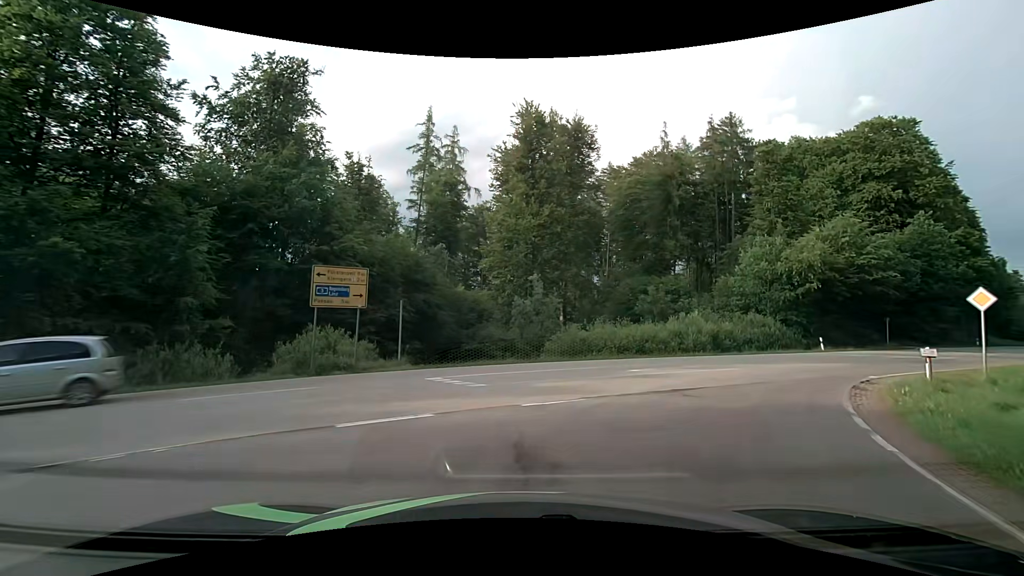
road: tertiary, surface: asphalt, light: Day
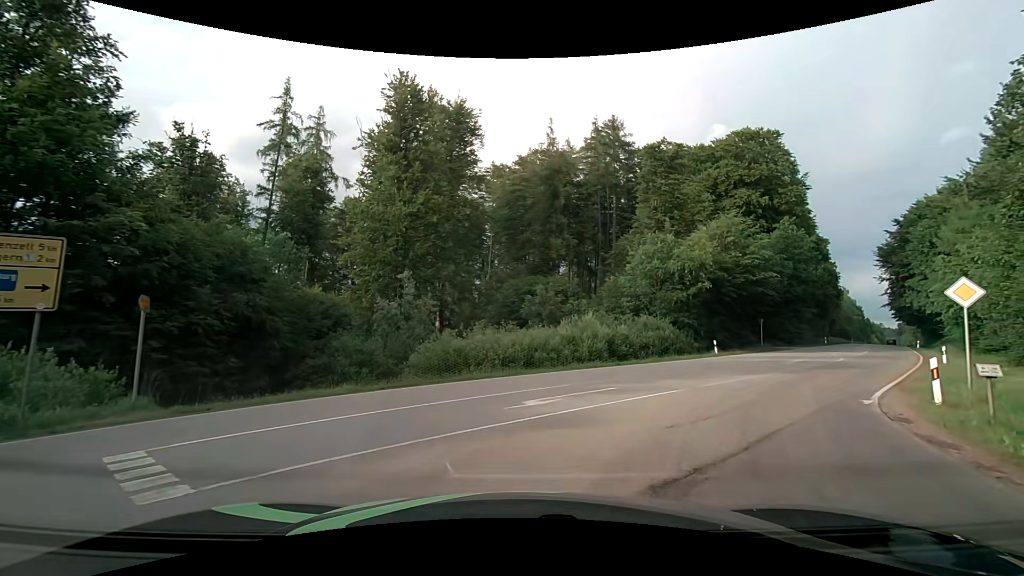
(+0.7, +6.8) m; +12°
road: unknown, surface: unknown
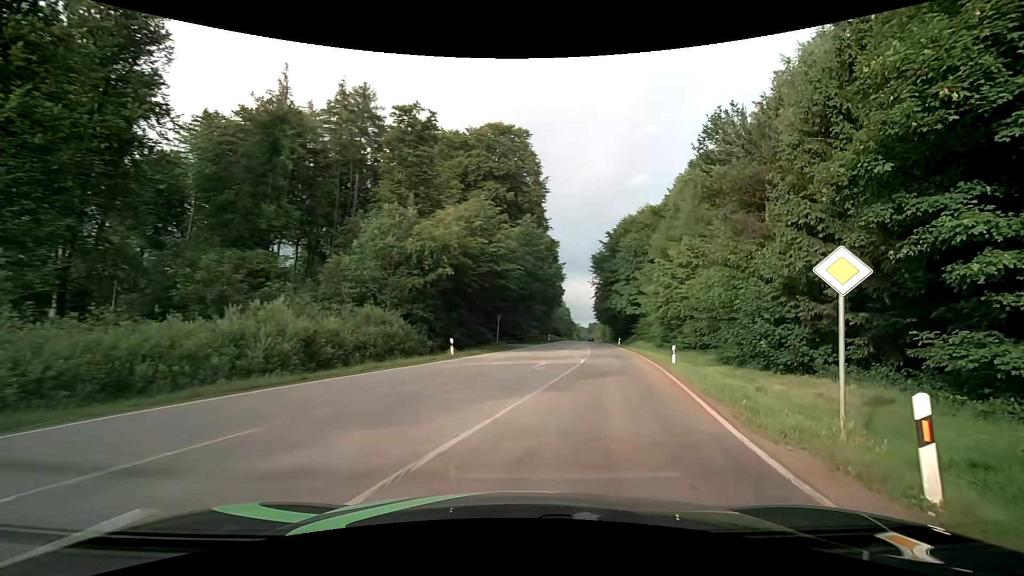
(+2.5, +9.1) m; +29°
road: secondary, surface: asphalt
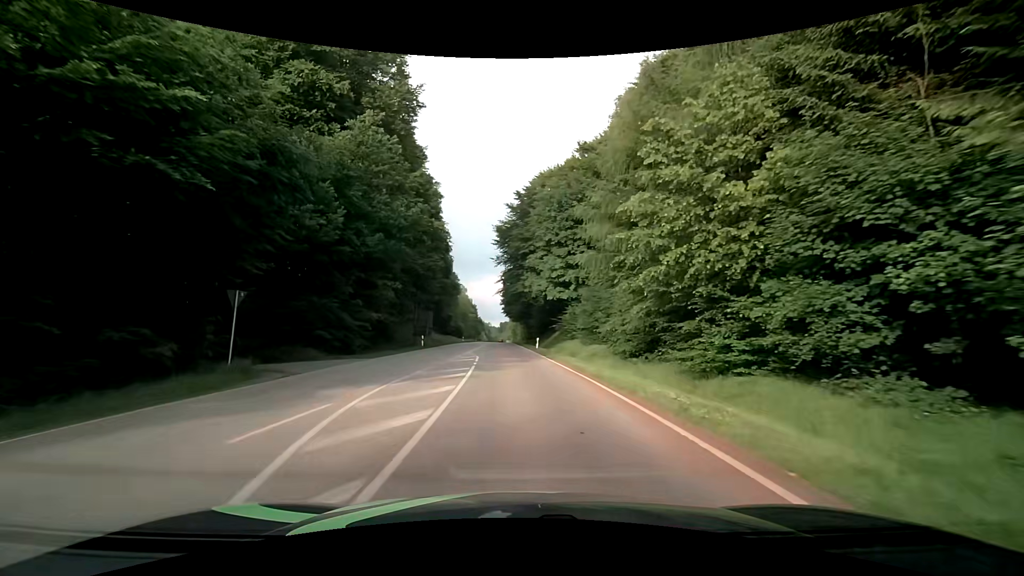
(+5.8, +29.3) m; +12°
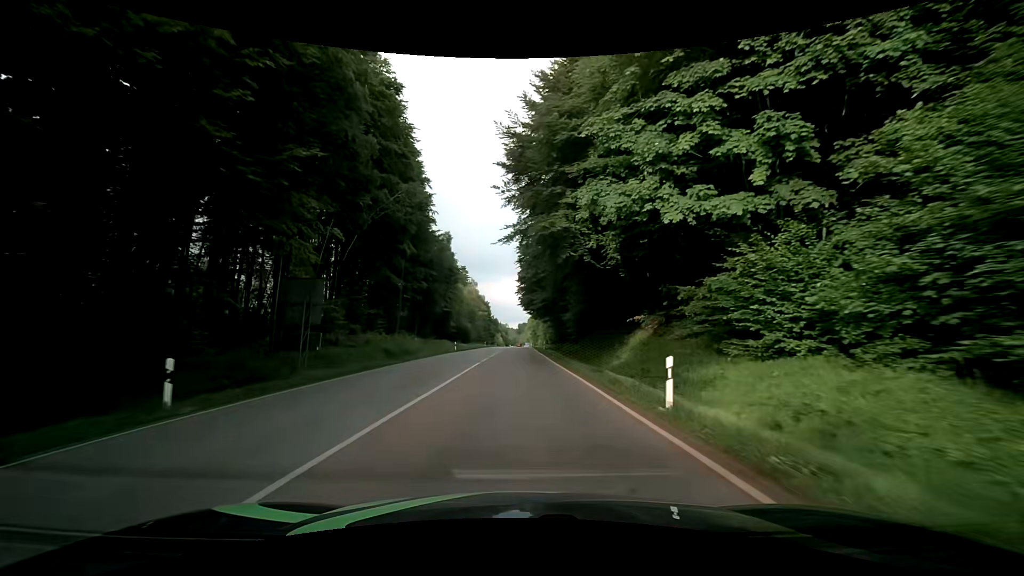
(-0.8, +34.0) m; -2°
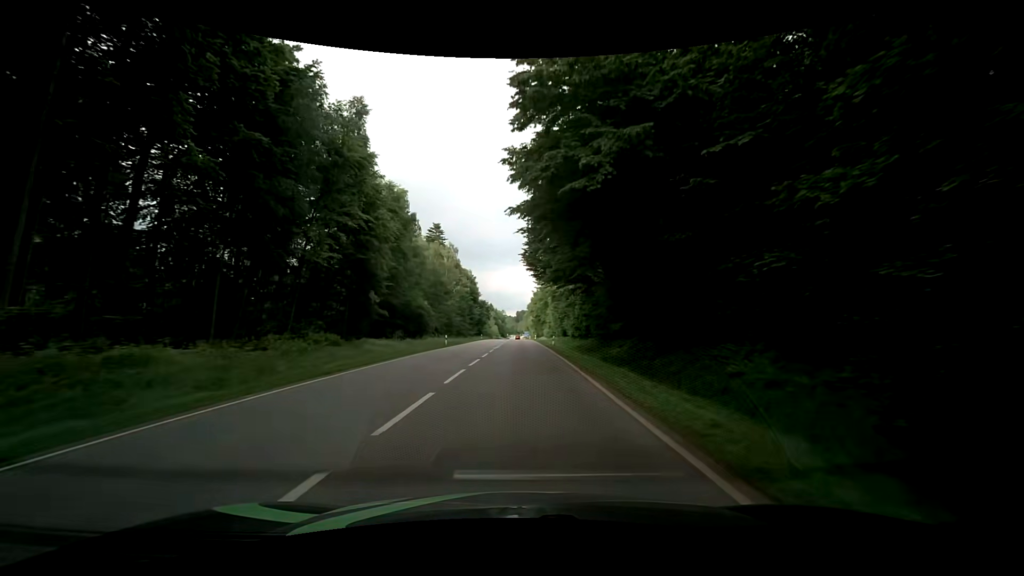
(+0.2, +50.6) m; -1°
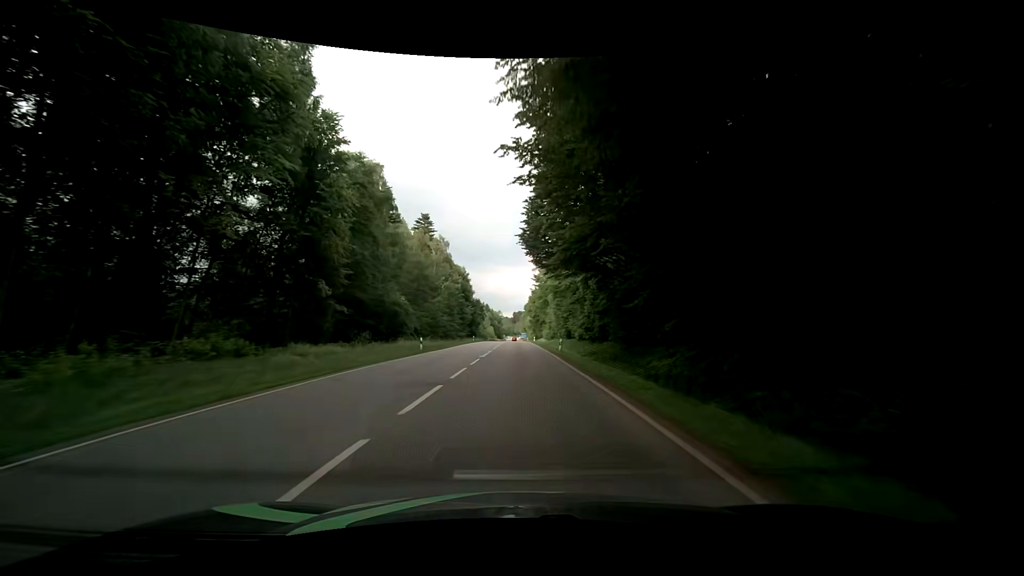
(+0.2, +10.6) m; +2°
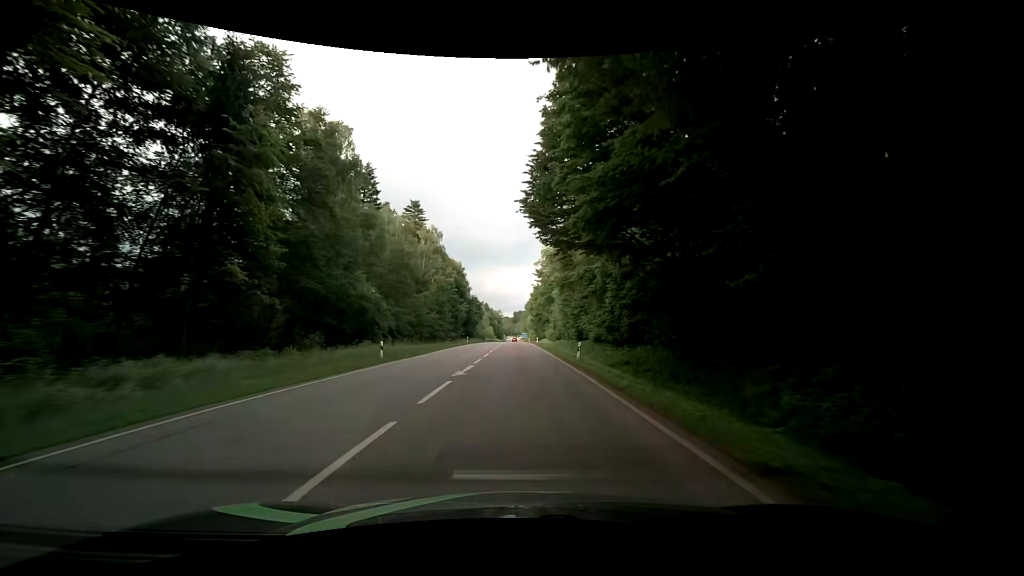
(-0.1, +10.6) m; -1°
(0, +10) (0, +20) (0, +30) (0, +40) (0, +50) (+1, +60) (+1, +70) (+1, +80) (+1, +90) (+1, +100) m
